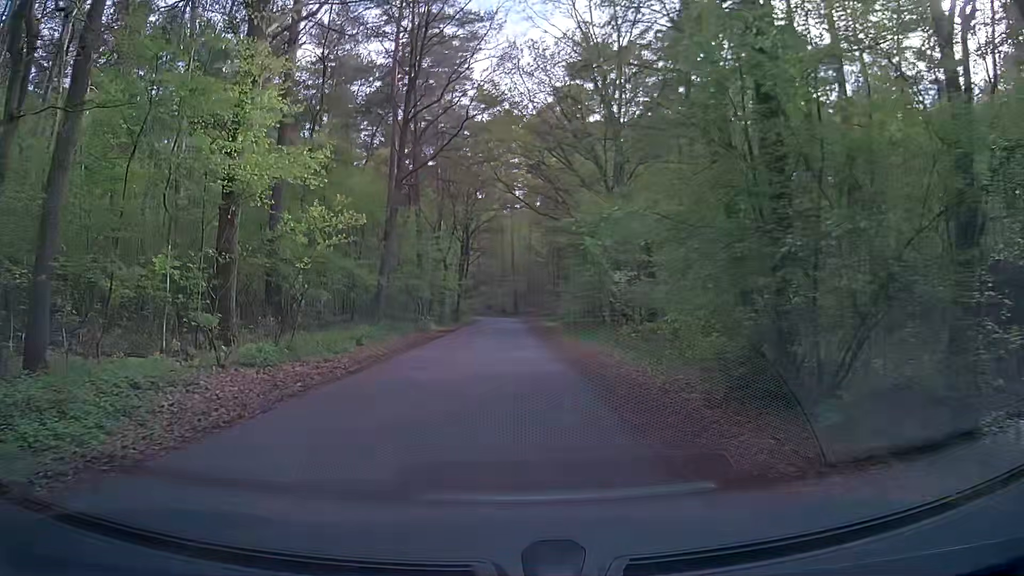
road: residential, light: Day
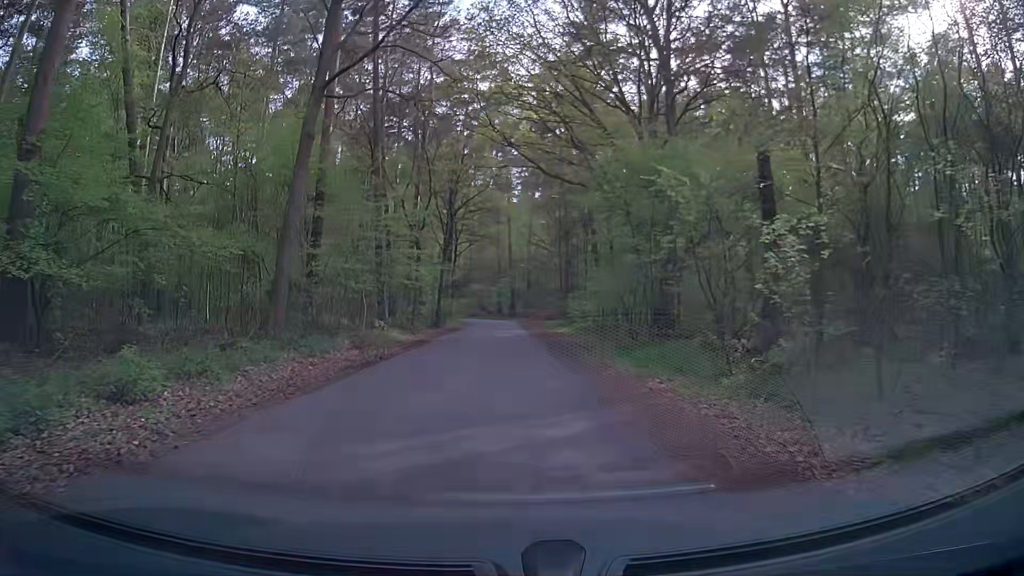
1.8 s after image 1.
(-0.2, +13.7) m; +1°
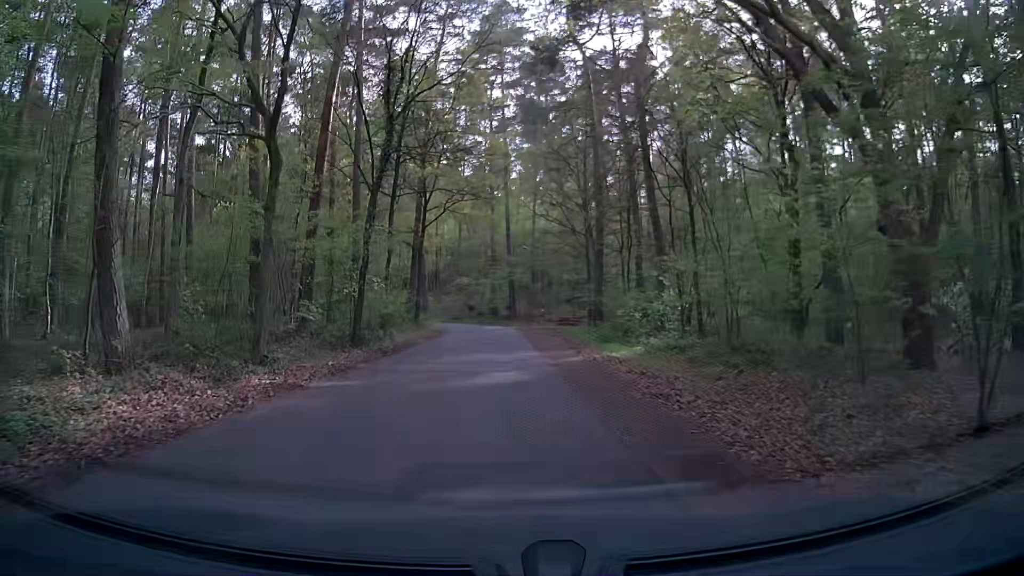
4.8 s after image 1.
(-0.2, +22.4) m; +2°
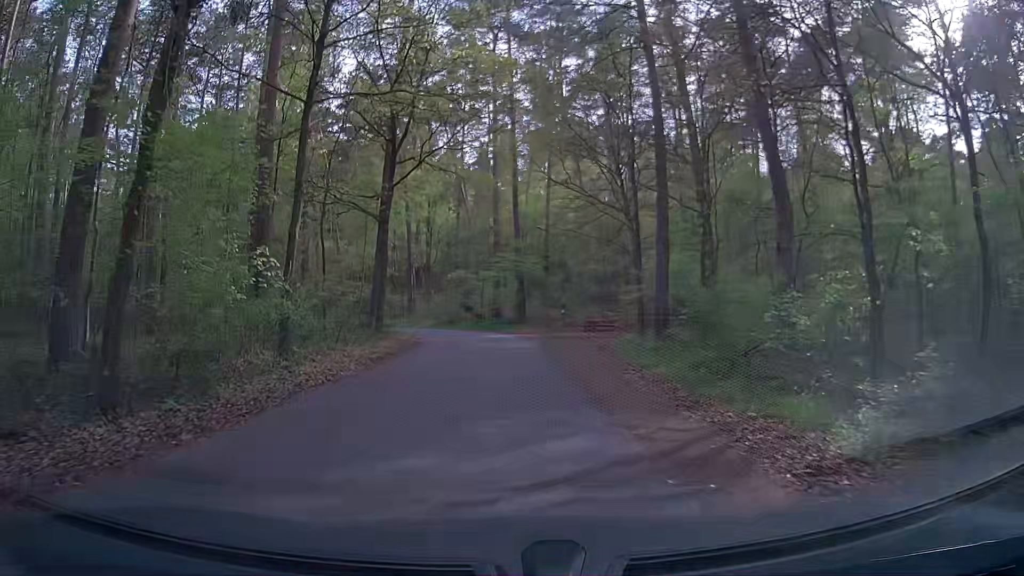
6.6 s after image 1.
(-0.6, +13.7) m; -1°
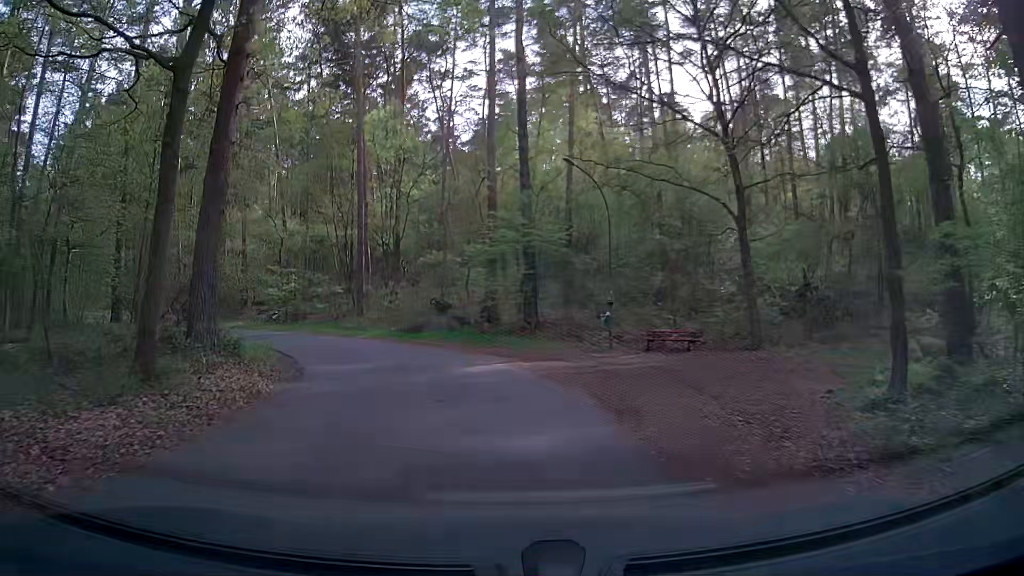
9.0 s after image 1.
(-0.6, +17.8) m; -1°
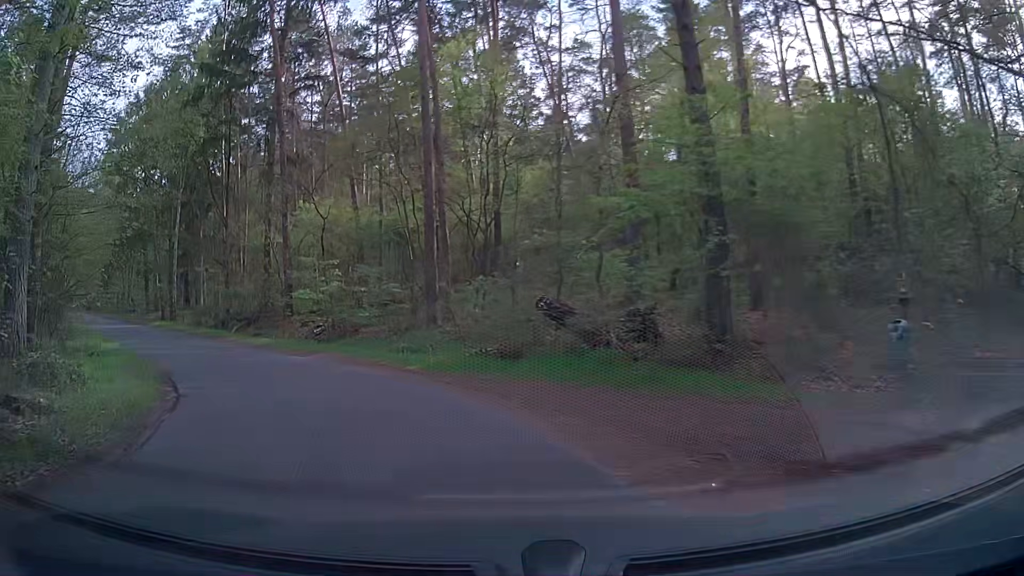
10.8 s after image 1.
(-0.6, +12.2) m; -11°
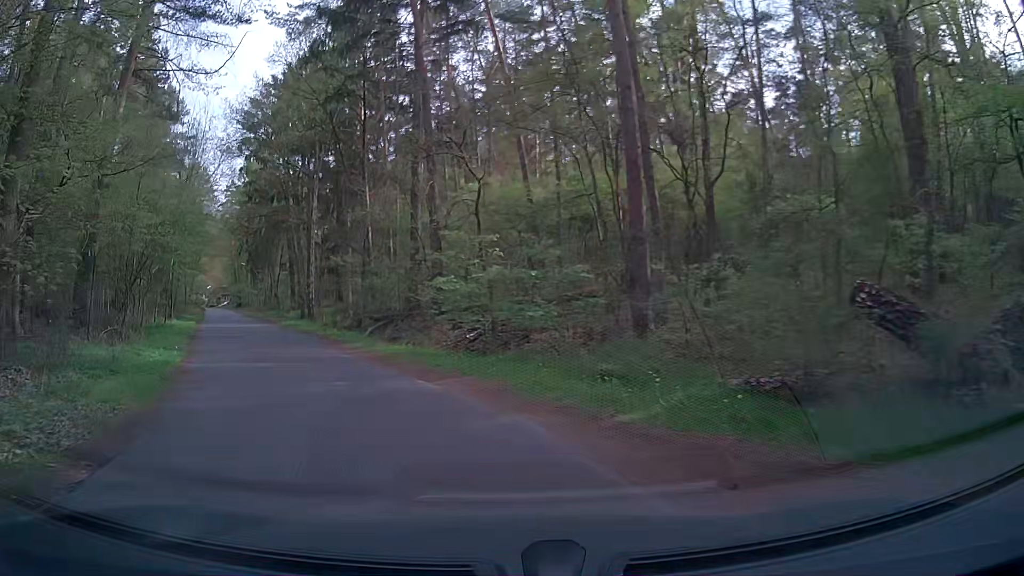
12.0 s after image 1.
(-1.0, +7.8) m; -15°
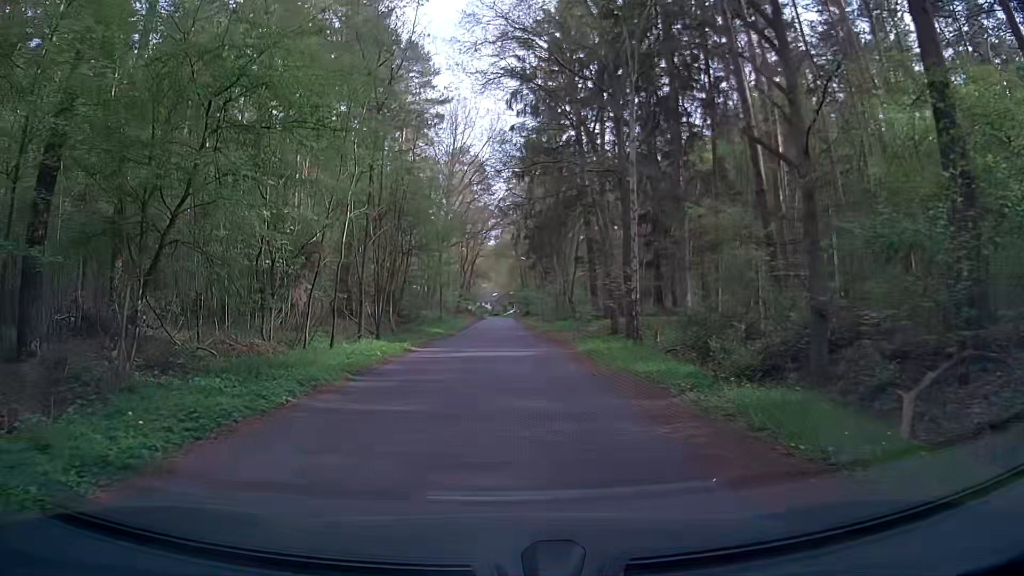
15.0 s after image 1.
(-6.0, +19.8) m; -27°
(0, +10) (+1, +20) (+1, +30) (+1, +40) (+1, +50) (+2, +60) (+2, +70) (+2, +80) (+3, +90) (+3, +100) m
